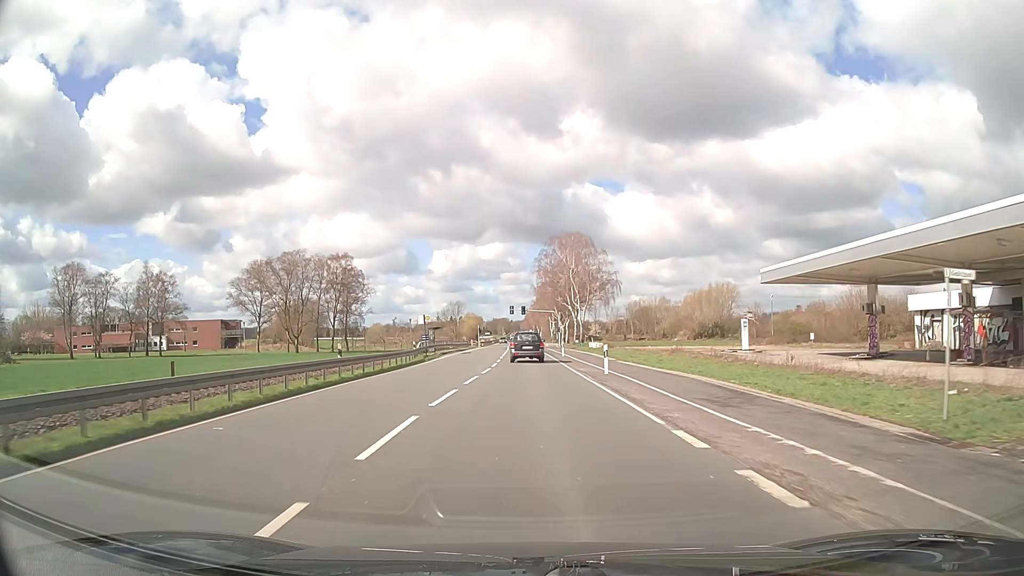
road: primary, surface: asphalt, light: Day
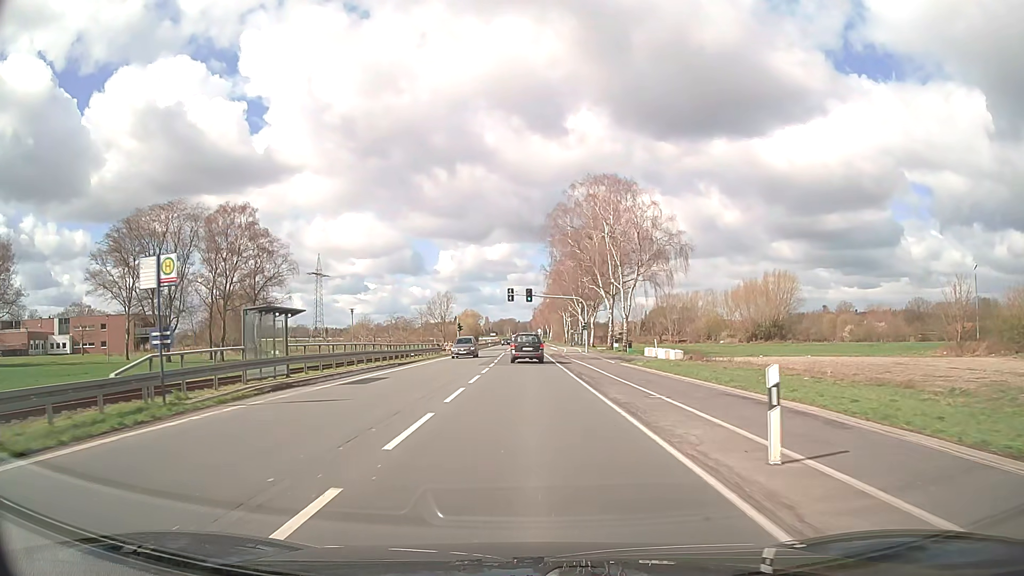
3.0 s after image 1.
(-0.3, +41.7) m; -1°
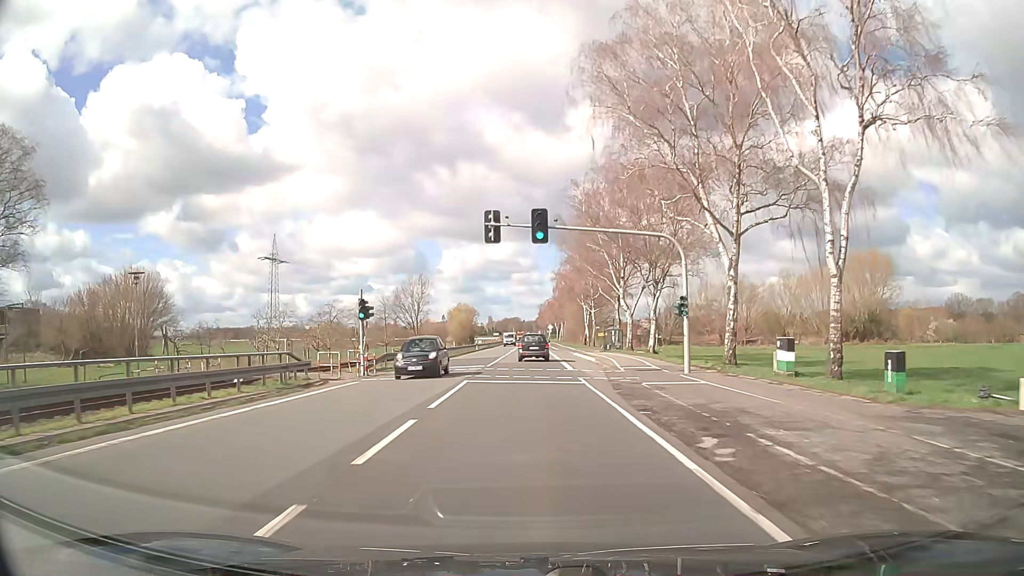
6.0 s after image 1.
(-0.3, +43.3) m; -1°
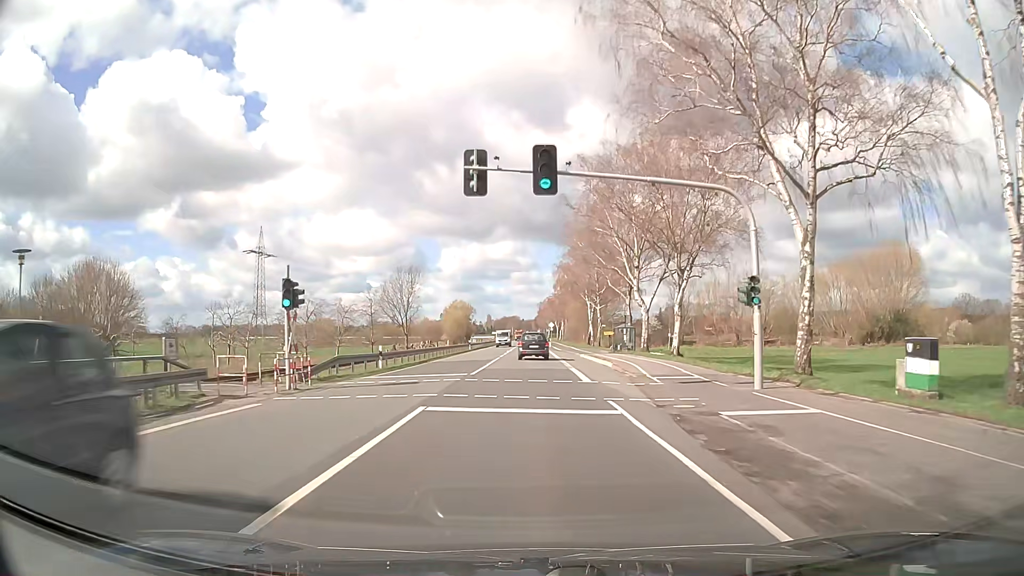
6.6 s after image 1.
(0.0, +9.0) m; 0°
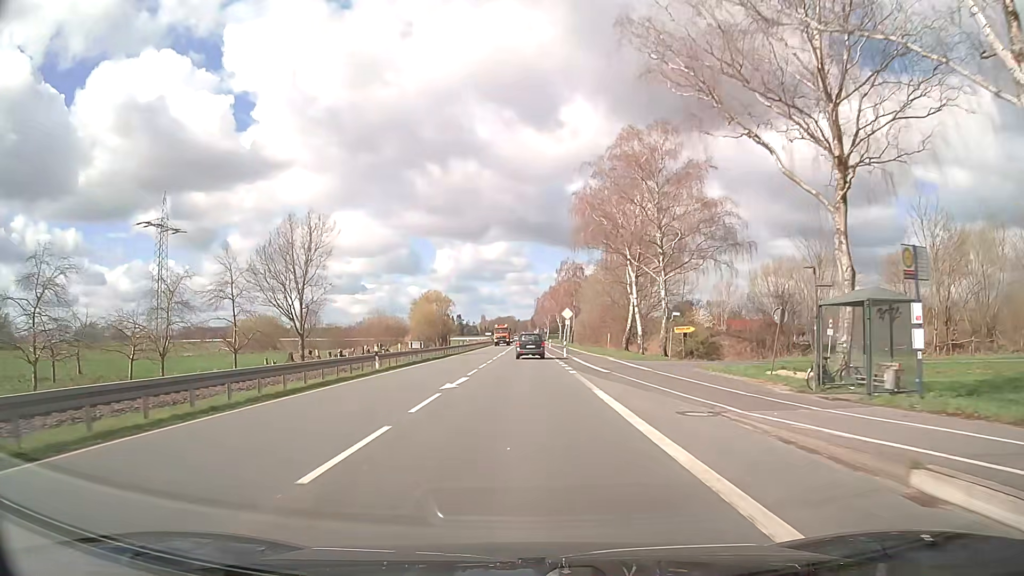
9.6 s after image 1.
(+0.1, +46.8) m; 0°
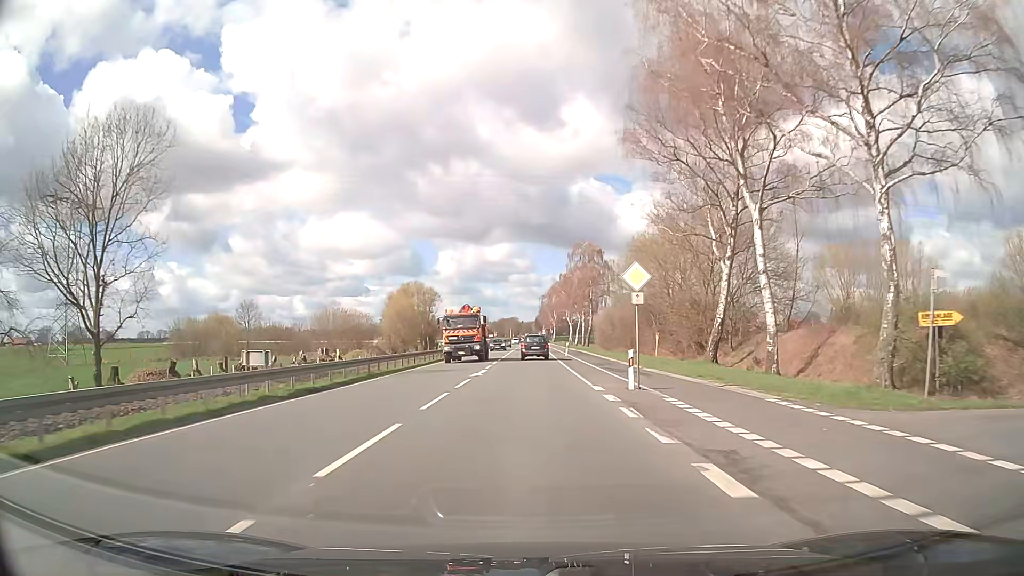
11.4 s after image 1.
(-0.1, +29.8) m; 0°
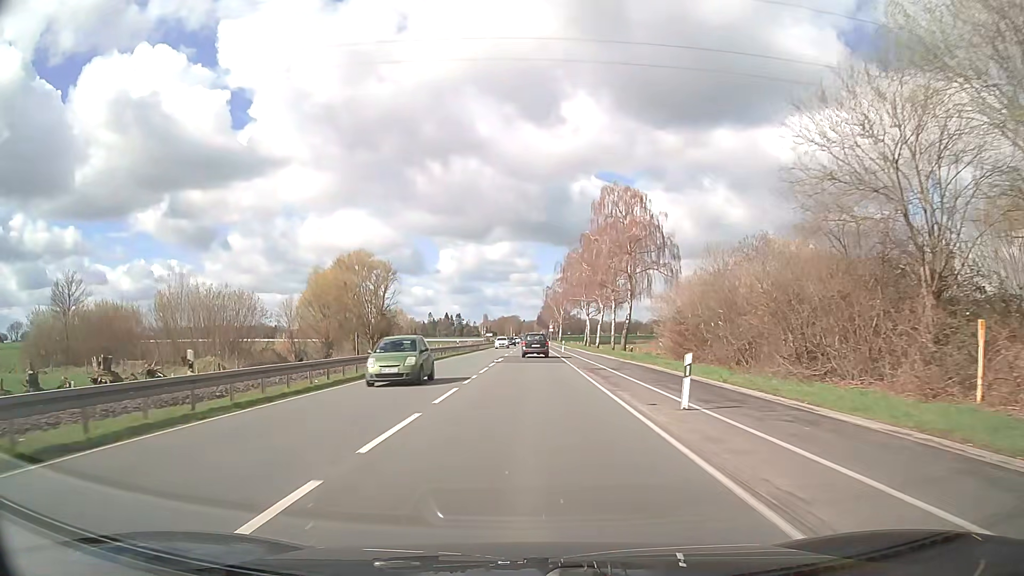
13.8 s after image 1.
(-0.1, +41.2) m; 0°
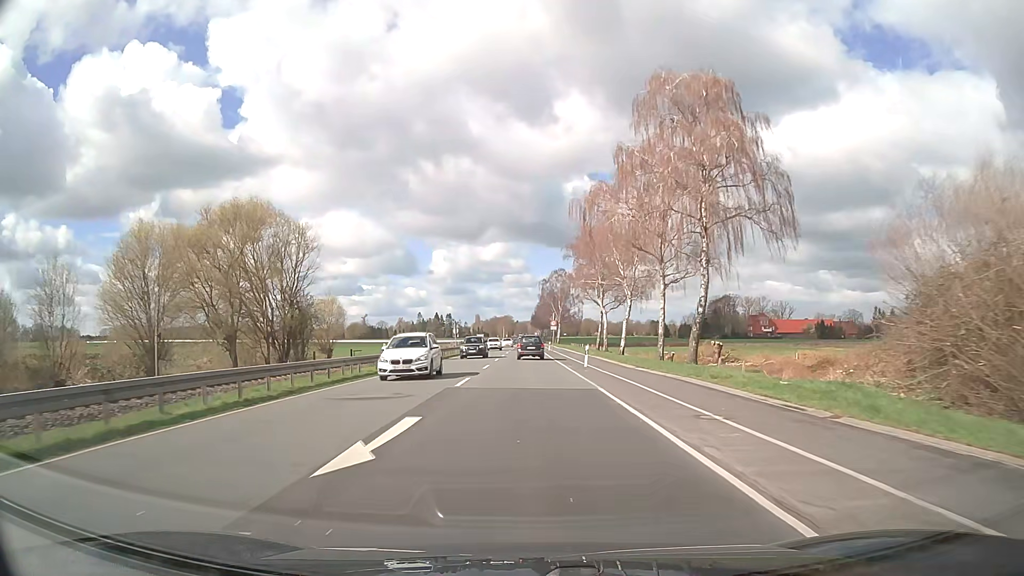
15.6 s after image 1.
(+0.1, +31.6) m; 0°
(0, +10) (0, +20) (0, +30) (0, +40) (0, +50) (0, +60) (0, +70) (0, +80) (0, +90) (0, +100) m
